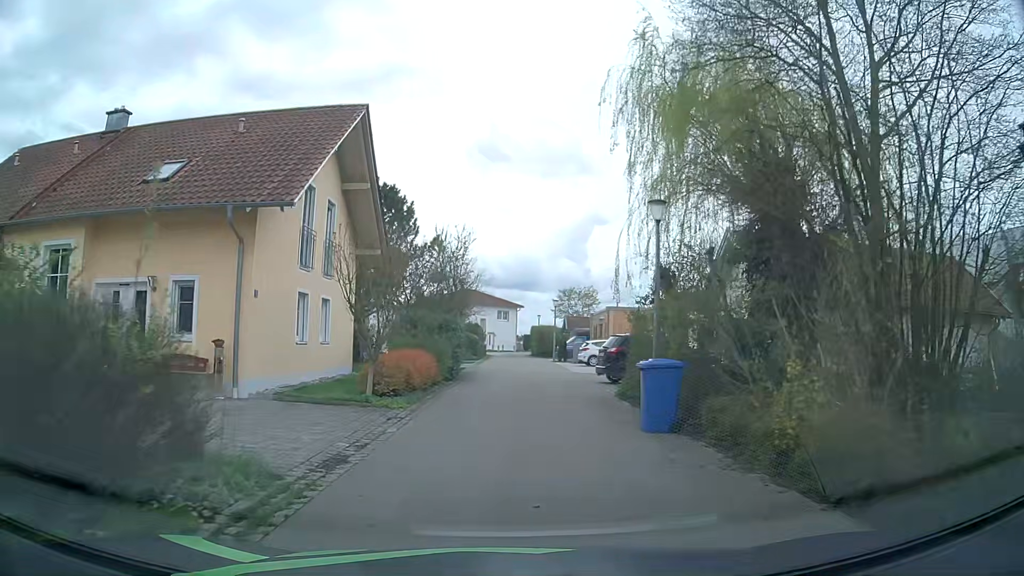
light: Day
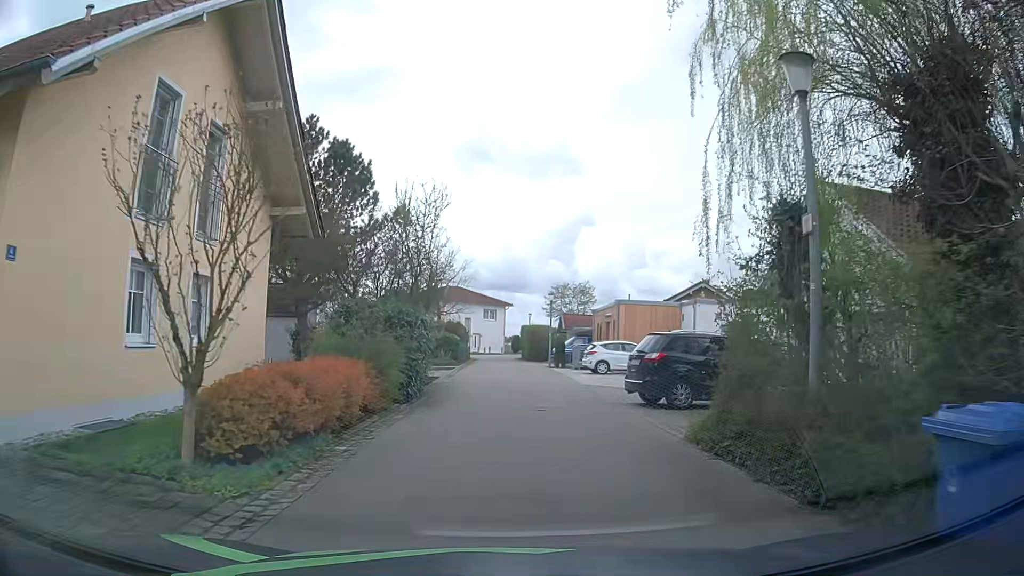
(+0.1, +7.7) m; +2°
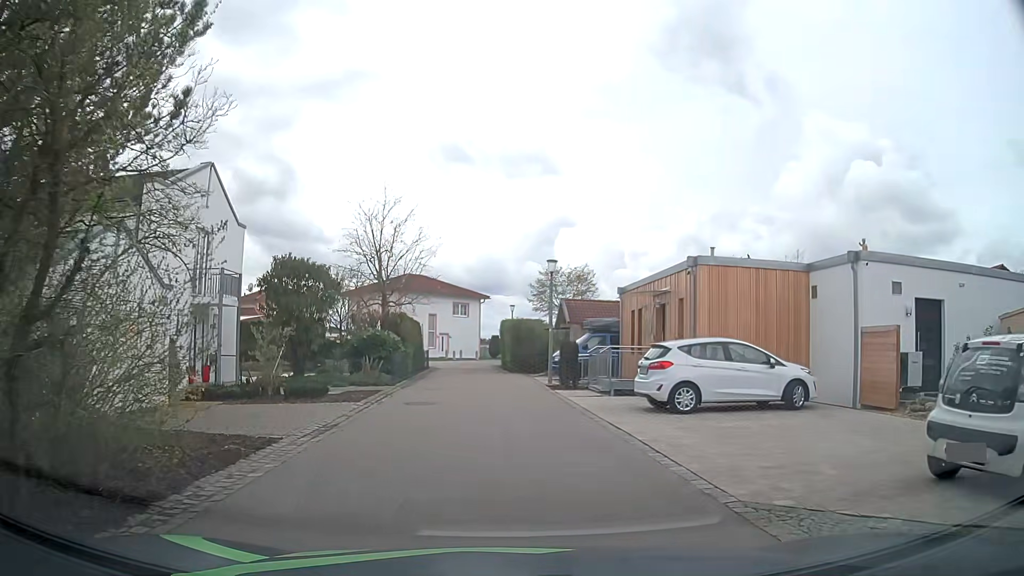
(+0.3, +16.4) m; +1°
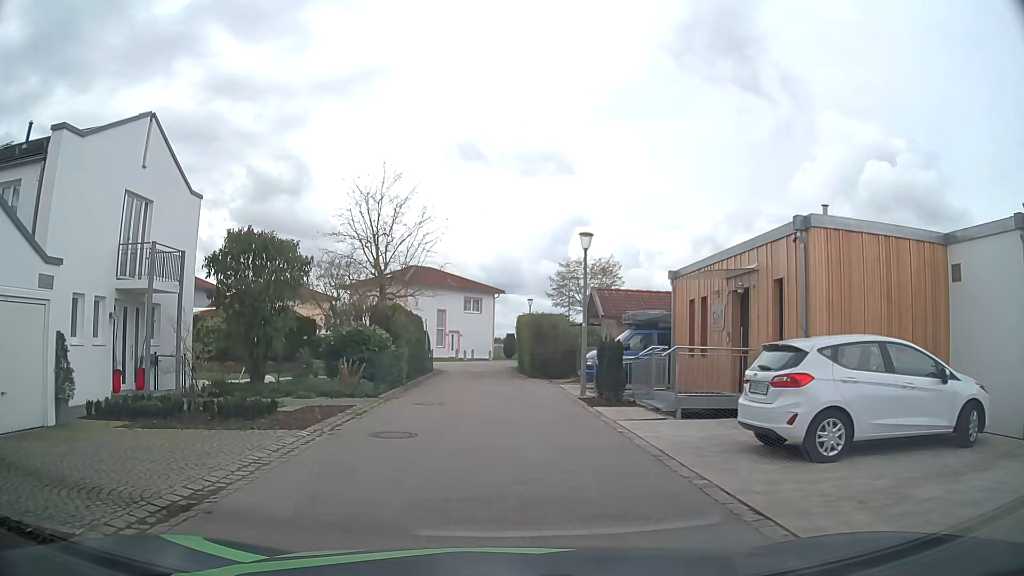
(0.0, +5.5) m; -1°
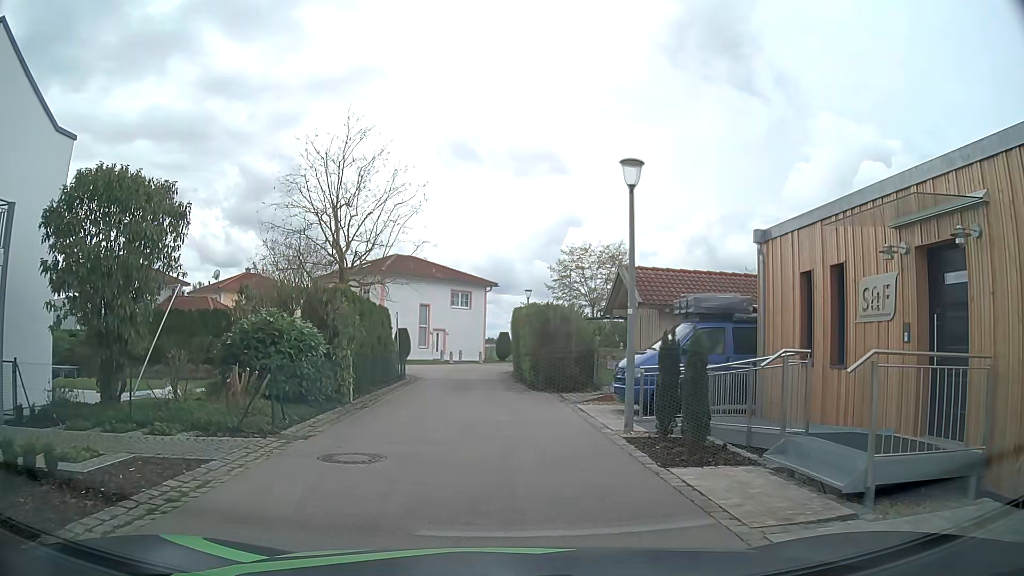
(0.0, +7.2) m; +1°
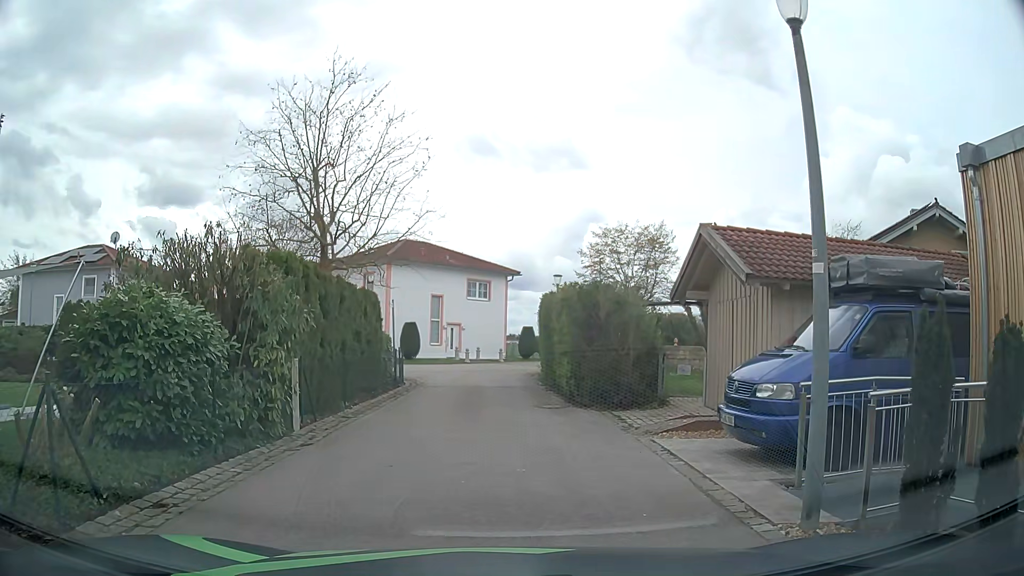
(-0.1, +5.6) m; -2°
